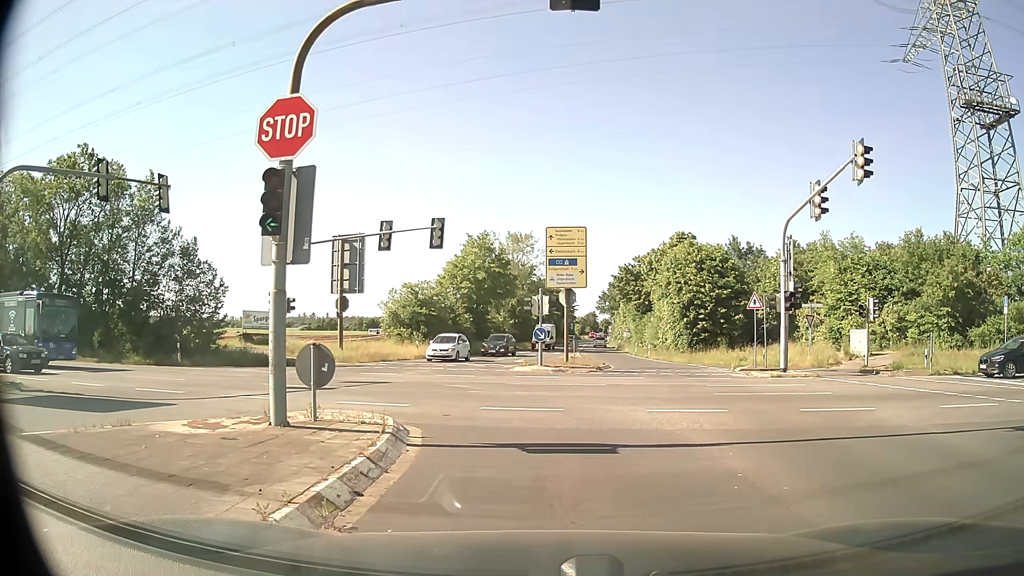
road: secondary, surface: asphalt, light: Day
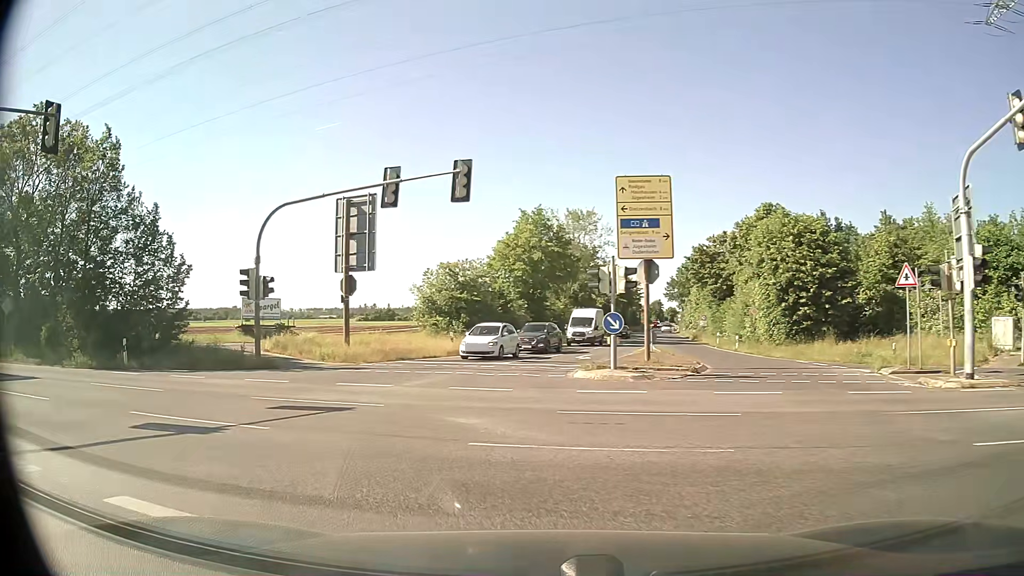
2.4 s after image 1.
(+0.1, +9.8) m; -3°
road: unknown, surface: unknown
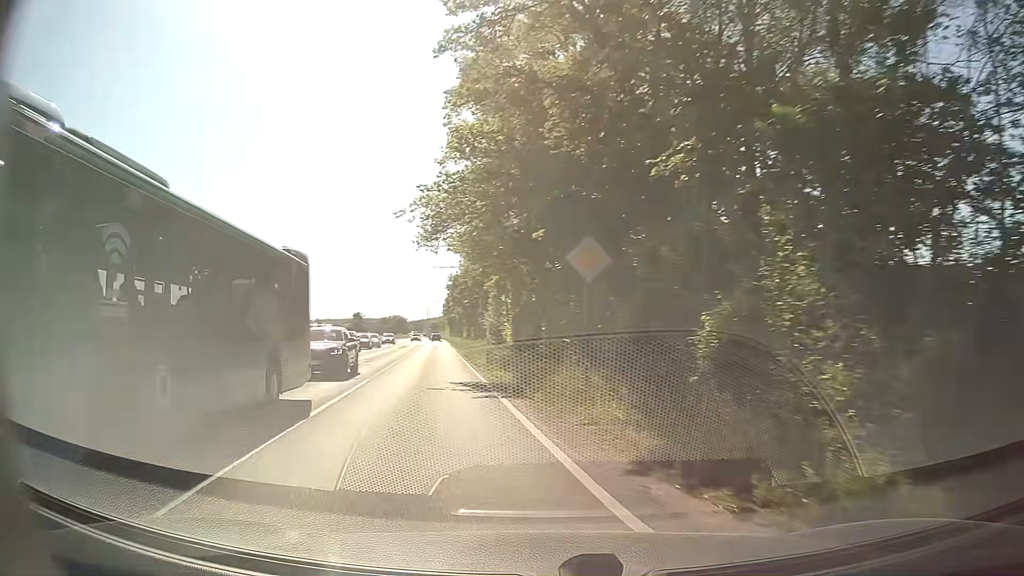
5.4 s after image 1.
(-13.0, +18.4) m; -68°
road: secondary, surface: asphalt
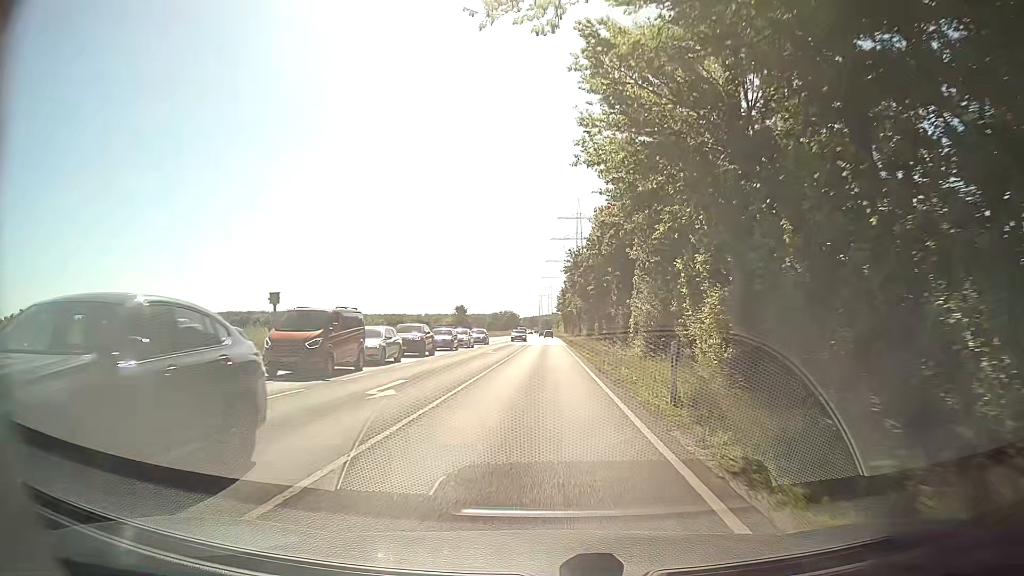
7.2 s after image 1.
(-3.2, +18.3) m; -12°
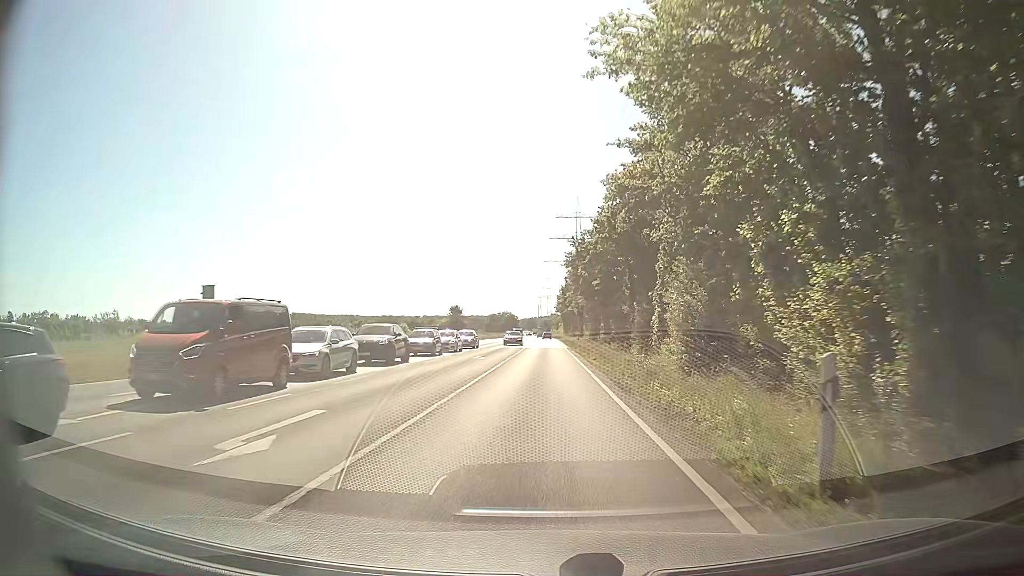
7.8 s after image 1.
(0.0, +7.0) m; 0°
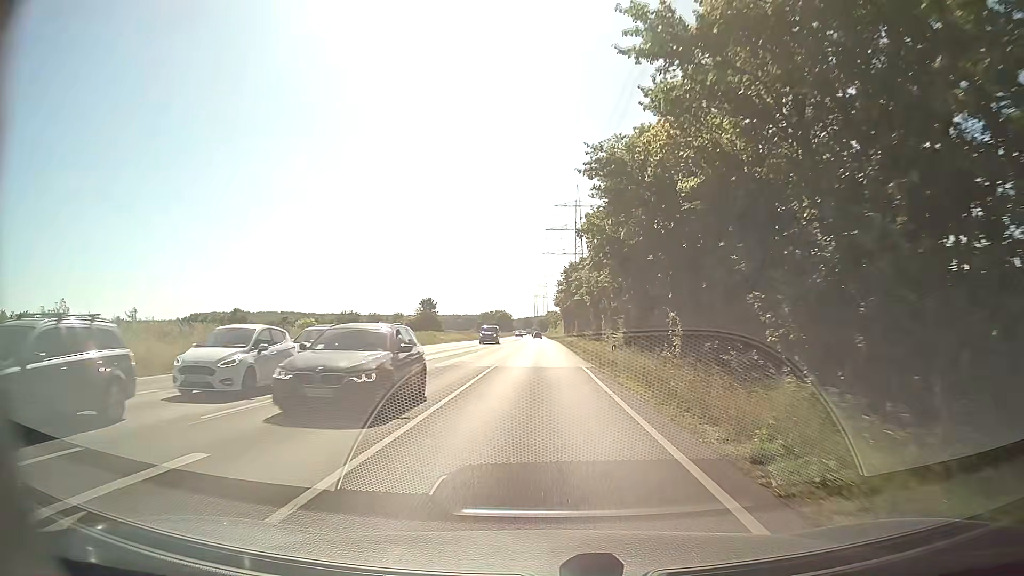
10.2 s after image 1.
(+0.4, +31.6) m; +1°
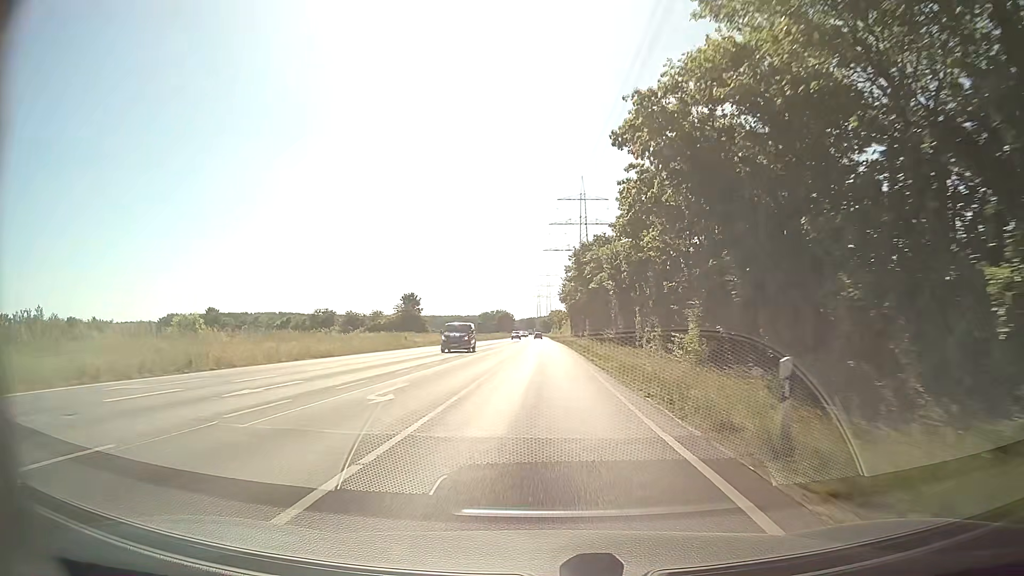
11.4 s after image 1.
(-0.2, +17.8) m; 0°
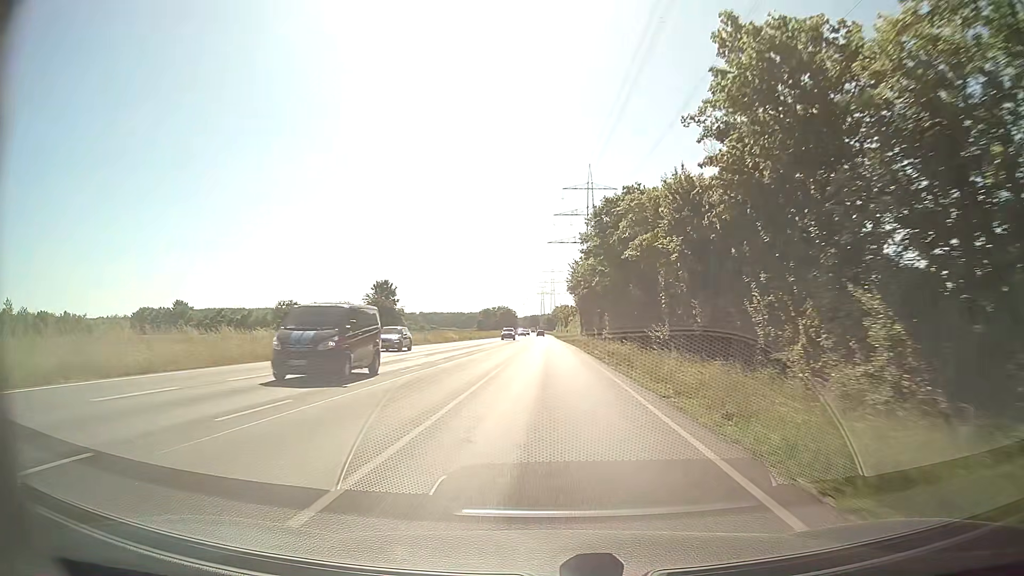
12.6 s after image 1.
(-0.2, +19.0) m; -1°
(0, +10) (0, +20) (0, +30) (0, +40) (0, +50) (0, +60) (0, +70) (0, +80) (0, +90) (0, +100) m
